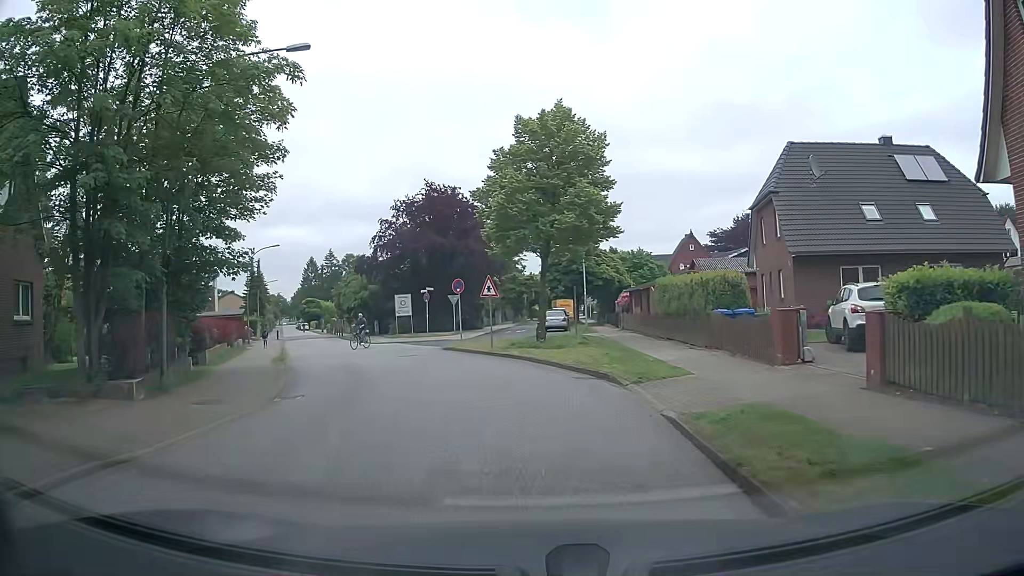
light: Day
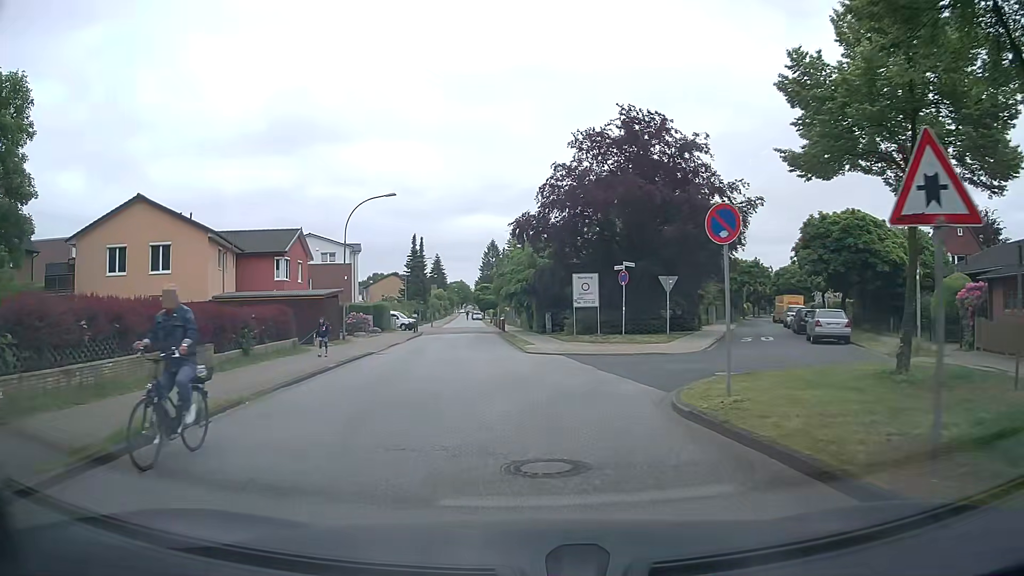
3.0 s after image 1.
(-2.6, +18.9) m; -17°
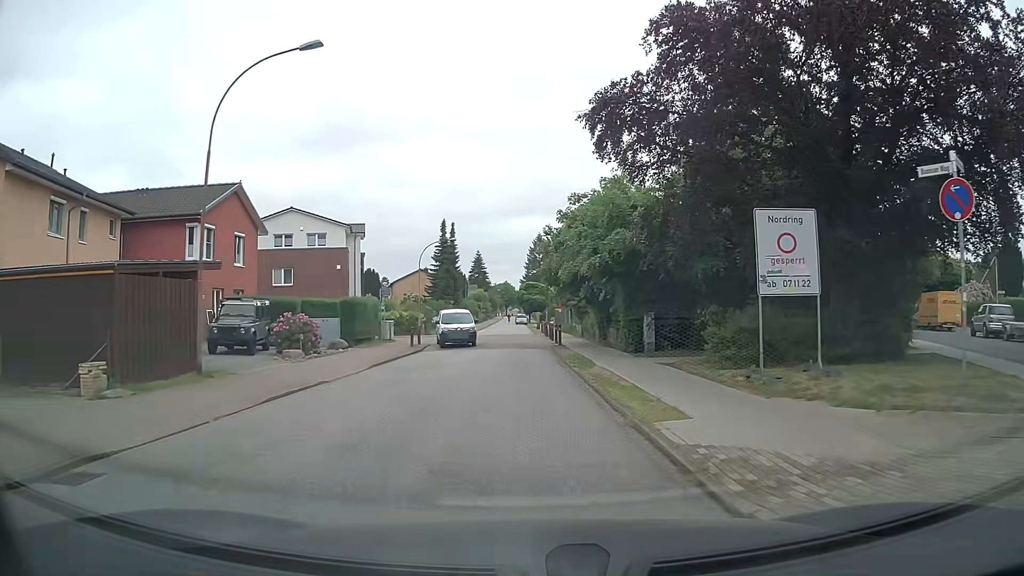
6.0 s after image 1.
(-1.2, +20.9) m; -4°
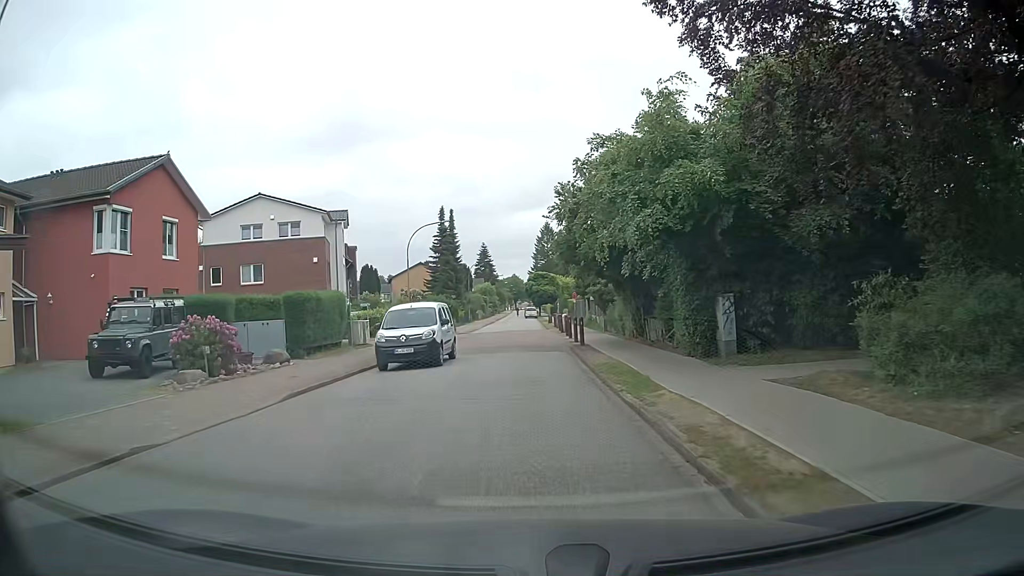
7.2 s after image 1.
(-0.1, +8.2) m; -2°
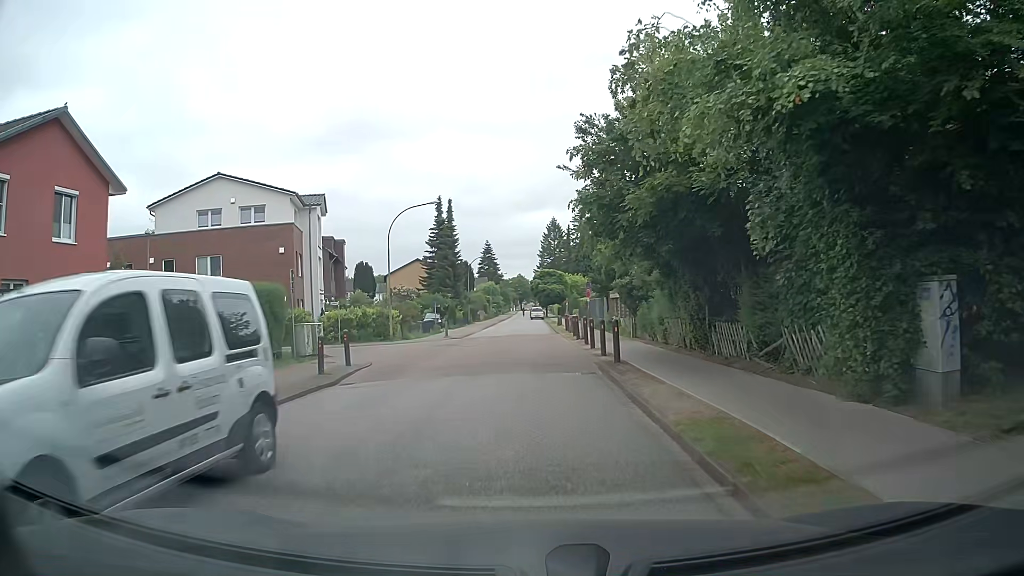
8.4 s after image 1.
(0.0, +8.0) m; -1°
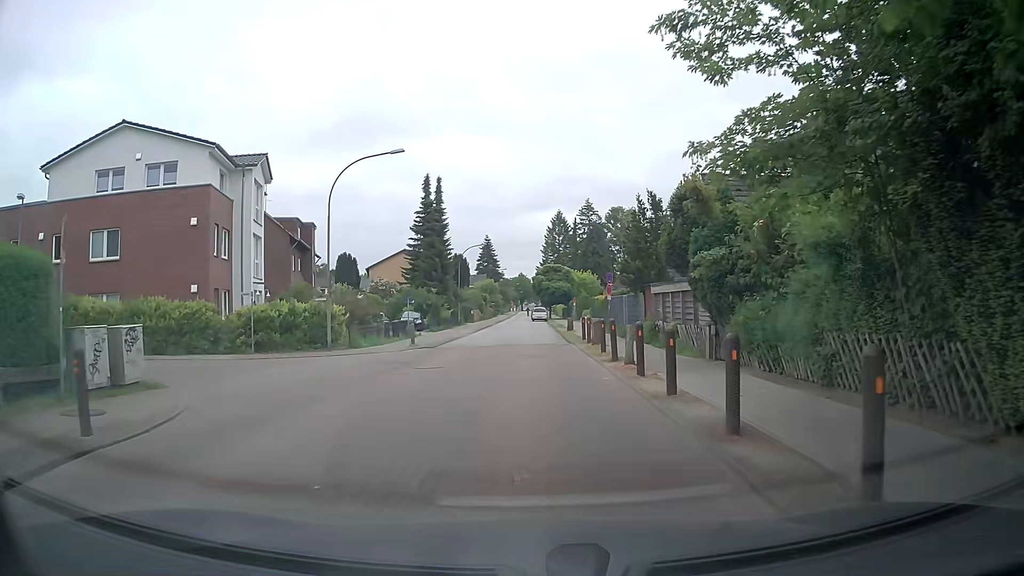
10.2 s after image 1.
(0.0, +11.9) m; 0°
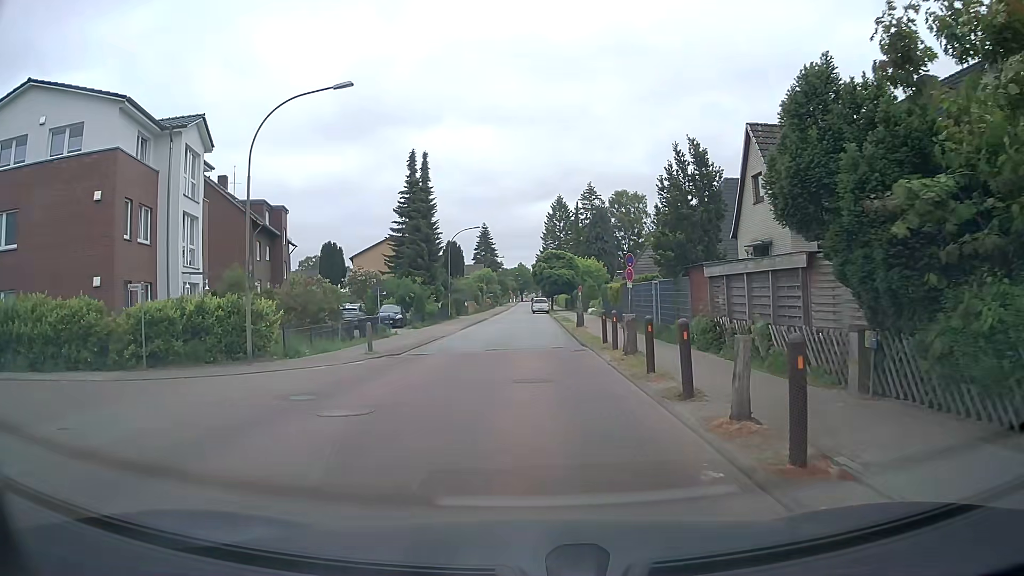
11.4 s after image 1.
(+0.1, +7.6) m; +2°
